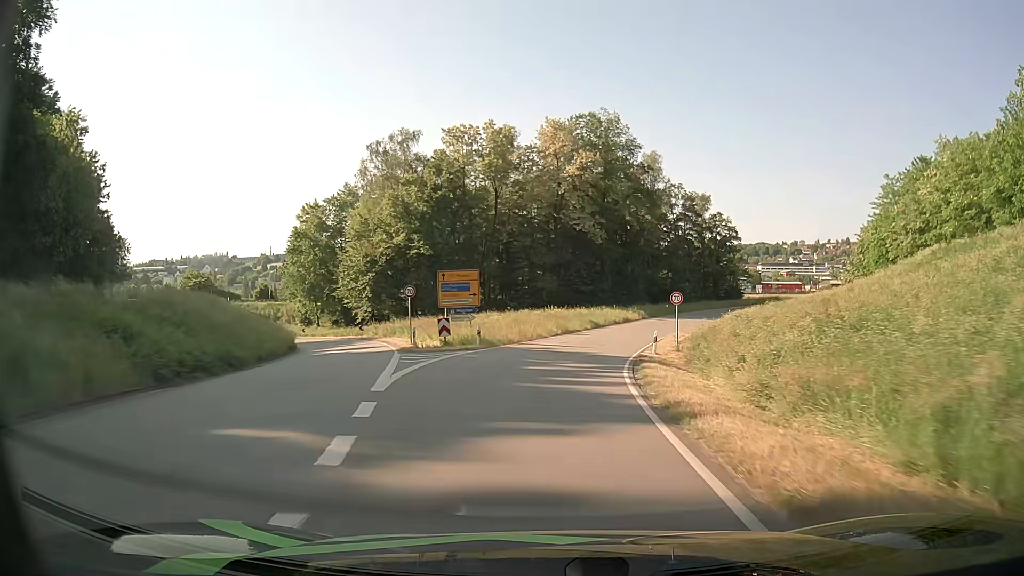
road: primary_link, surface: asphalt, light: Day
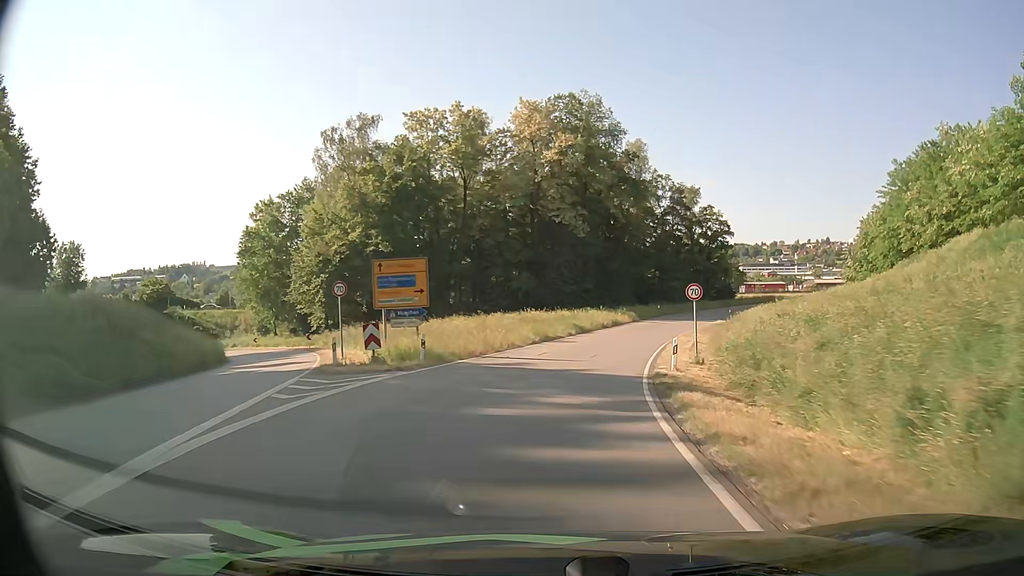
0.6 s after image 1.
(+0.1, +8.6) m; +2°
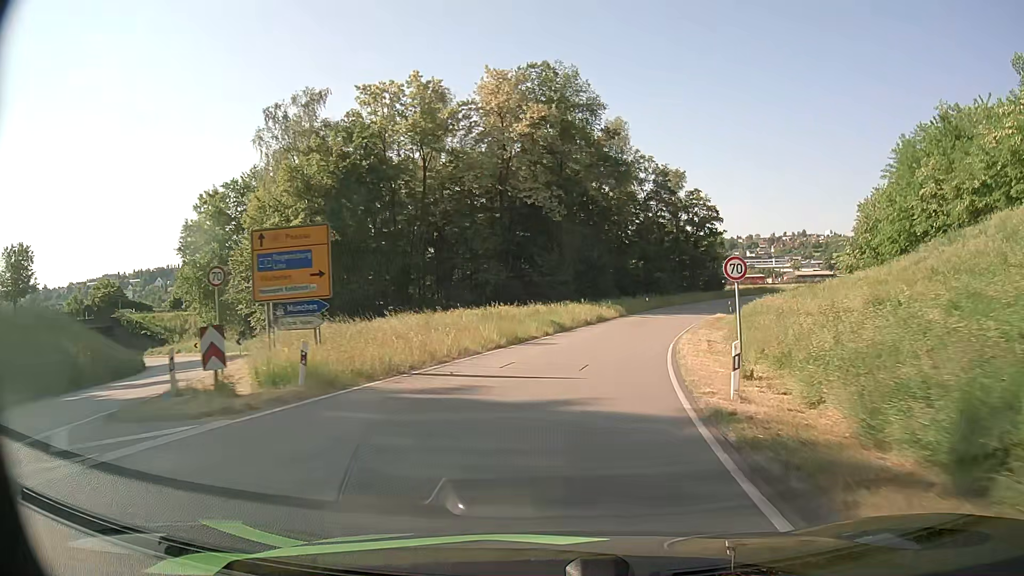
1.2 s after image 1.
(+0.1, +8.6) m; +2°
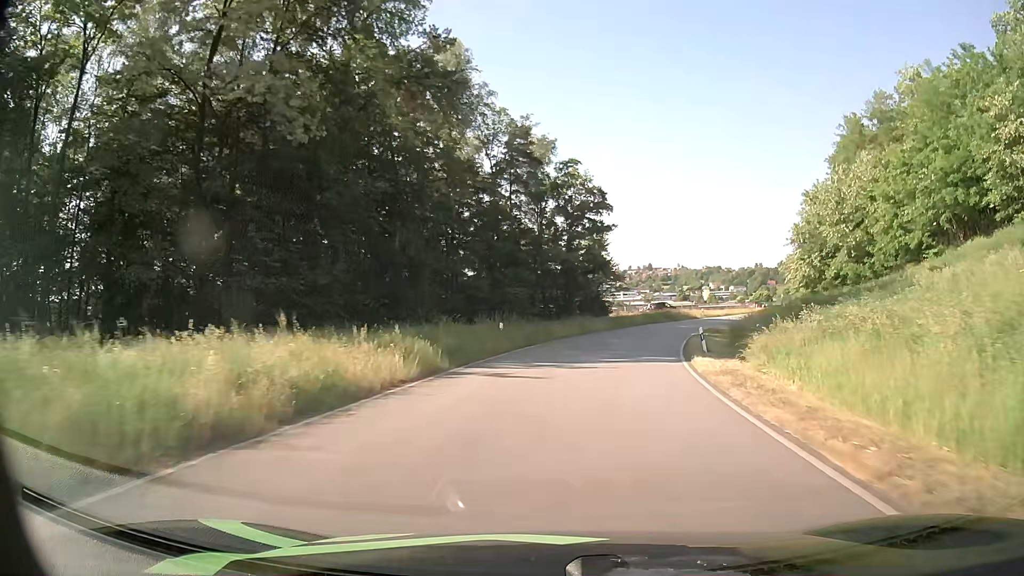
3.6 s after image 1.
(+4.1, +33.4) m; +14°
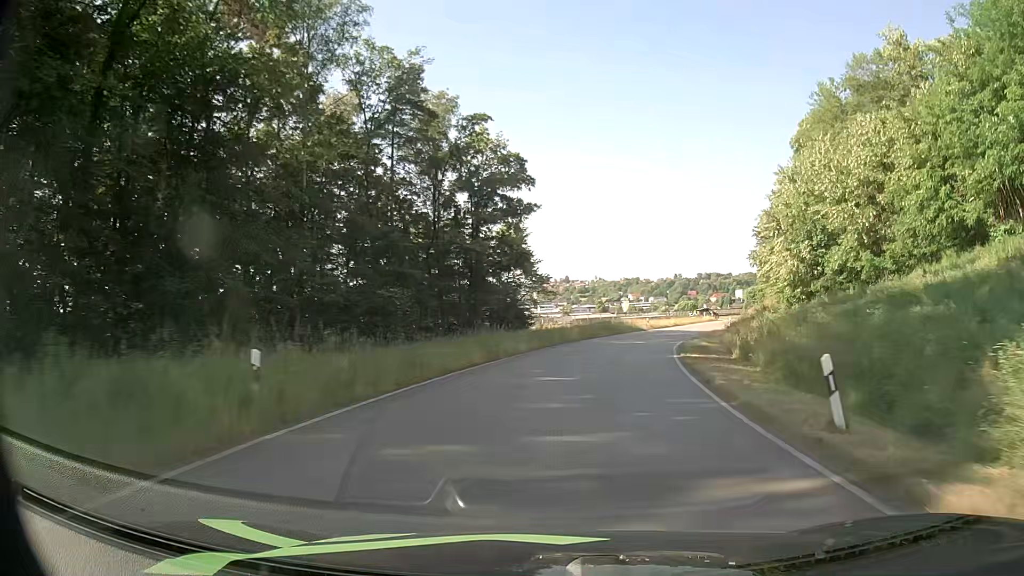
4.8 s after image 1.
(+1.0, +16.5) m; +7°
(0, +10) (+1, +20) (+3, +30) (+5, +40) (+8, +49) (+11, +59) (+15, +68) (+20, +77) (+25, +85) (+31, +93) m
